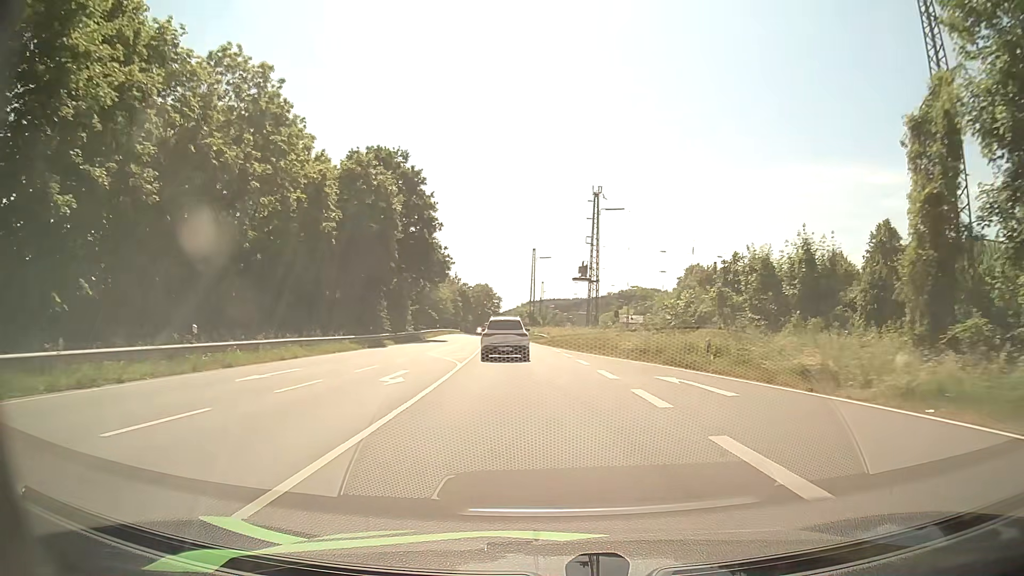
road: primary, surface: asphalt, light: Day
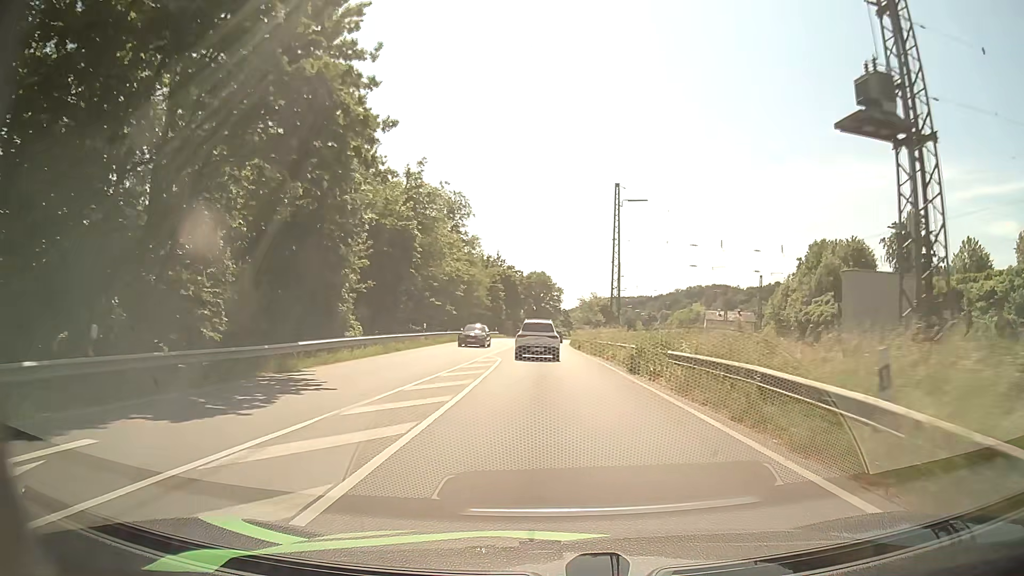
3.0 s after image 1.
(-2.7, +46.7) m; -5°
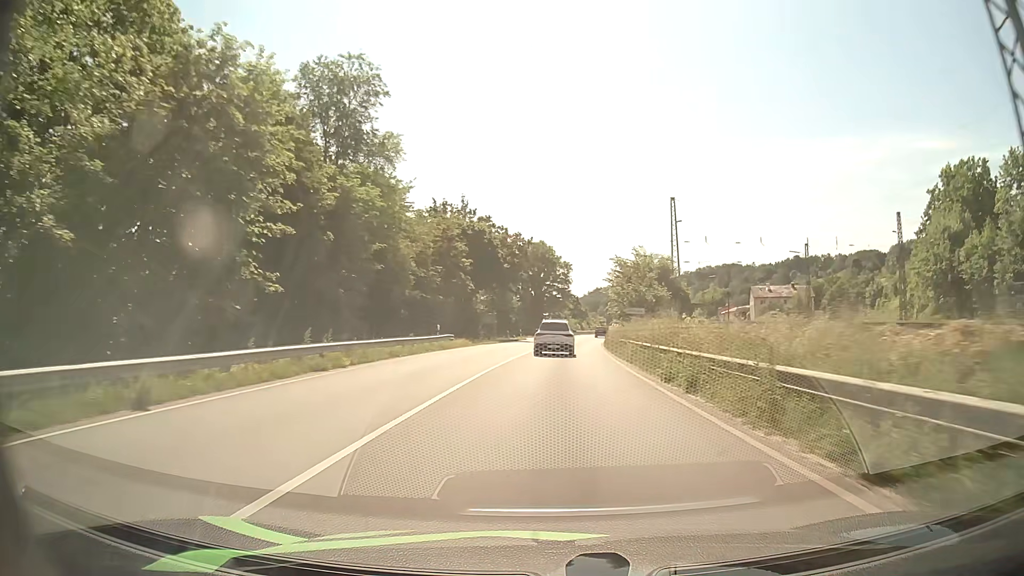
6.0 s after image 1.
(-0.4, +49.8) m; 0°
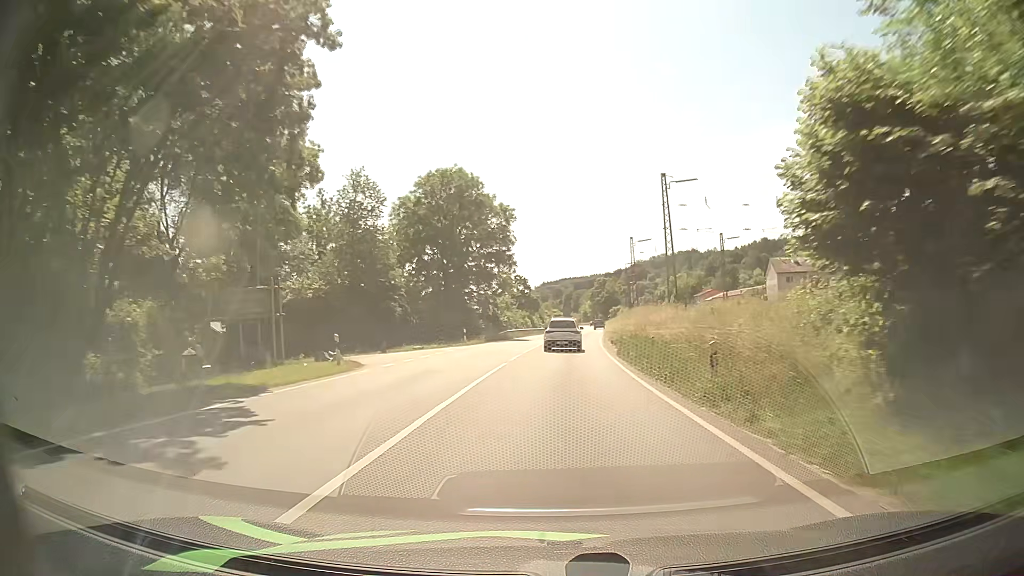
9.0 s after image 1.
(+1.8, +54.0) m; +4°
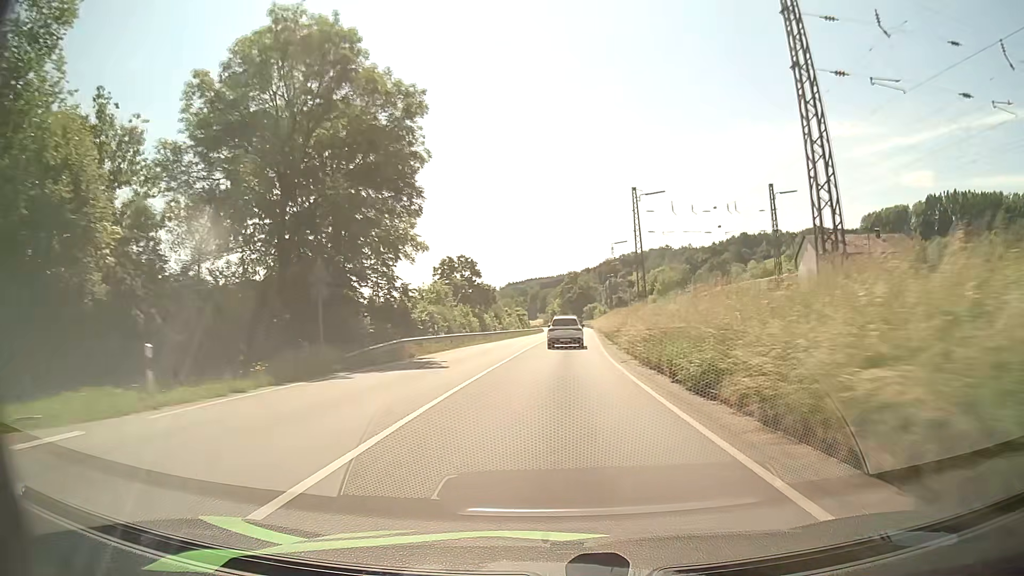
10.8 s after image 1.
(+0.8, +34.5) m; +3°
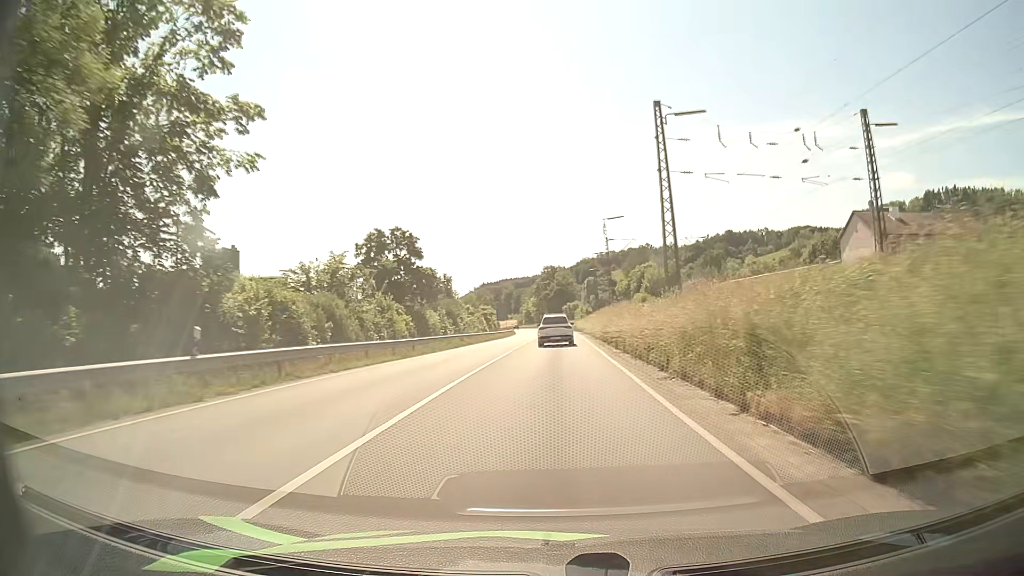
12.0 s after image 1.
(+0.4, +23.8) m; +2°
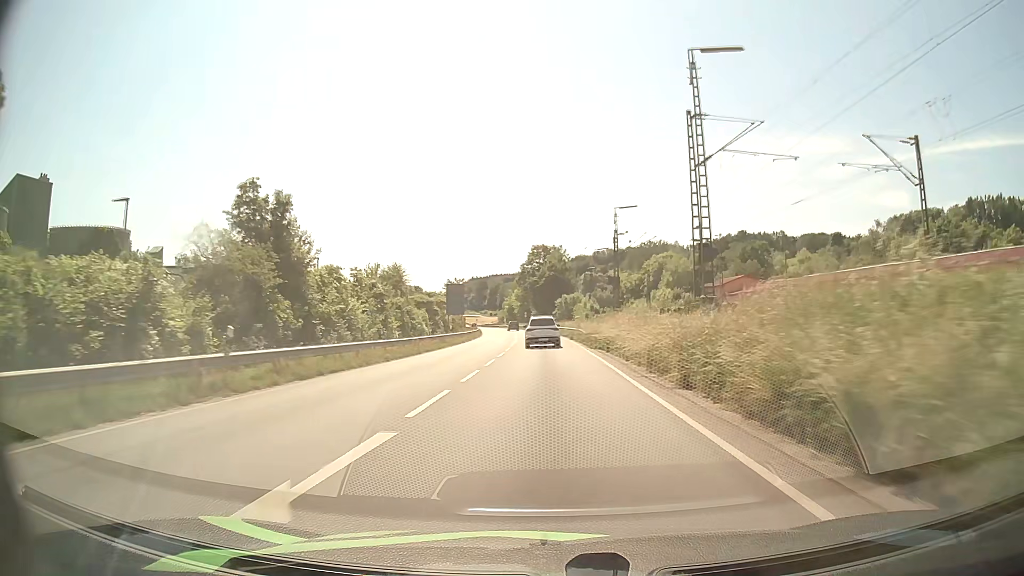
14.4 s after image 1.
(+0.4, +48.6) m; +1°
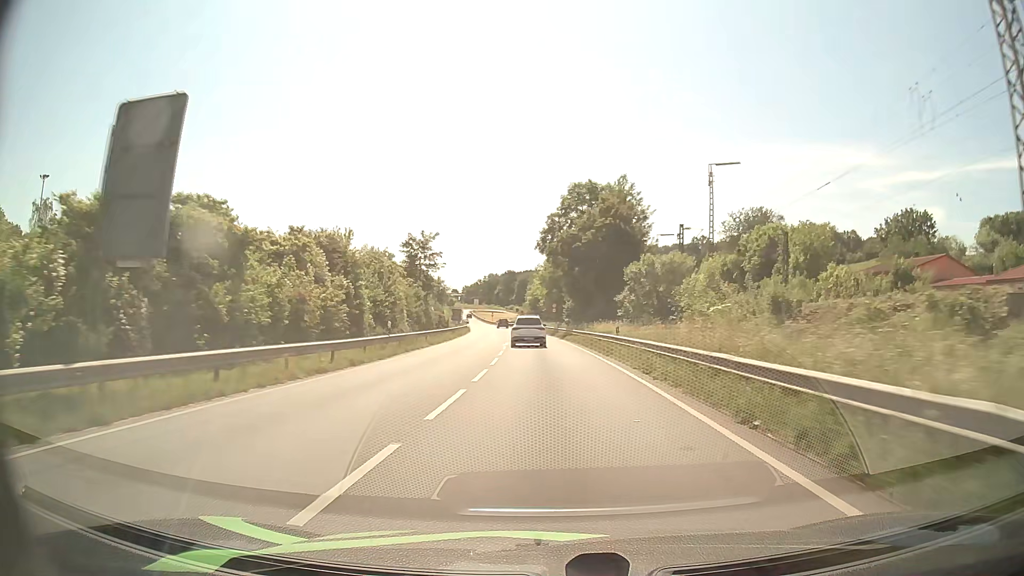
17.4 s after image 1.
(-1.1, +60.4) m; -3°
(0, +10) (0, +20) (-1, +30) (-1, +40) (-1, +50) (-2, +60) (-3, +70) (-3, +80) (-4, +90) (-5, +100) m
